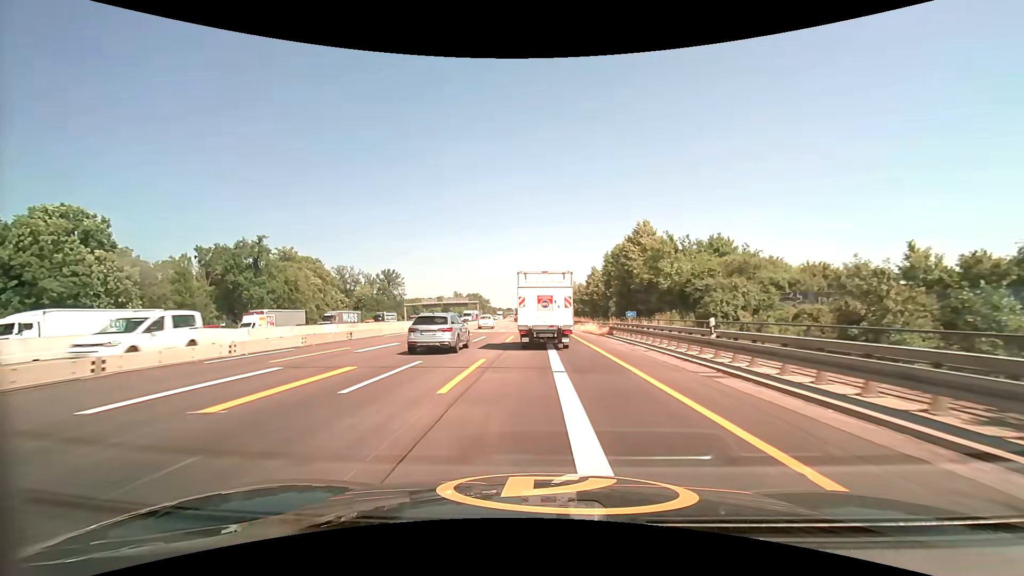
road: motorway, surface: asphalt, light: Day
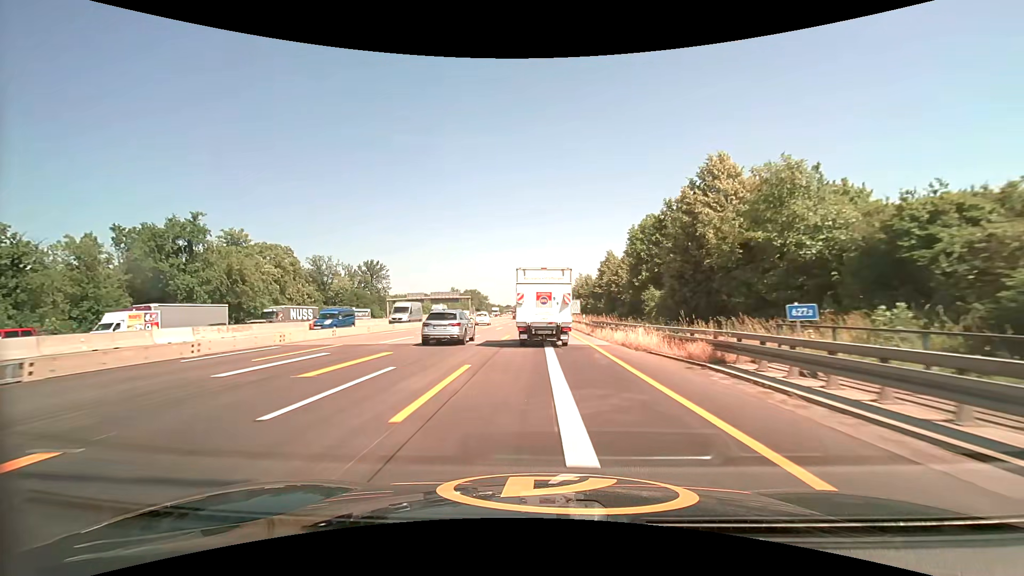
(0.0, +20.5) m; 0°
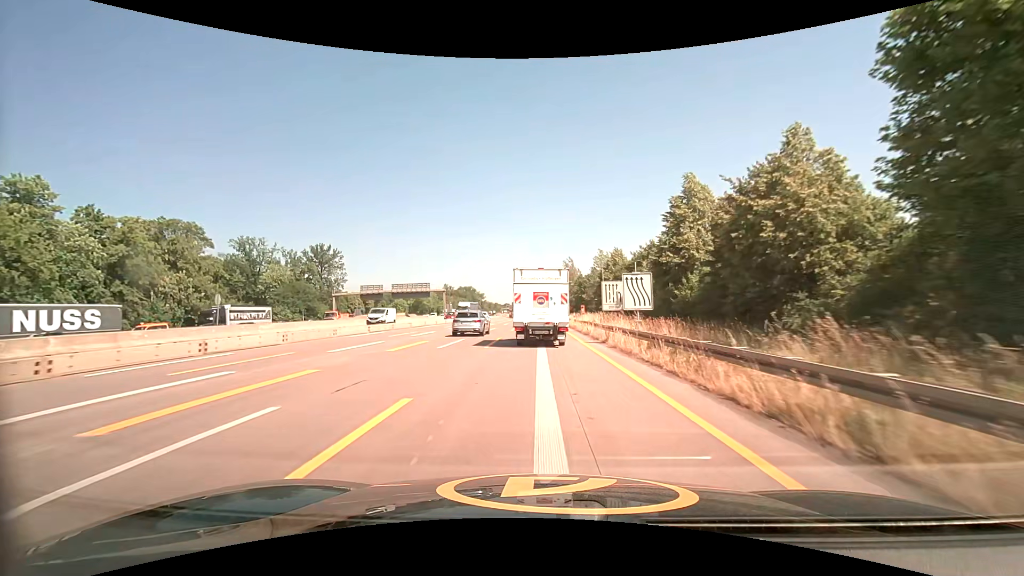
(0.0, +41.1) m; 0°
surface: concrete
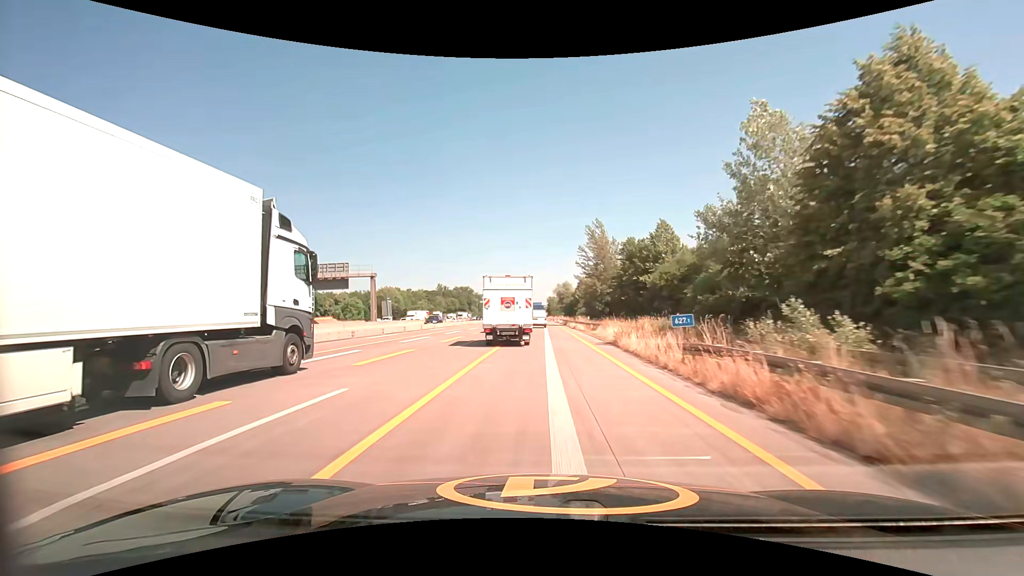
(-0.1, +52.1) m; 0°
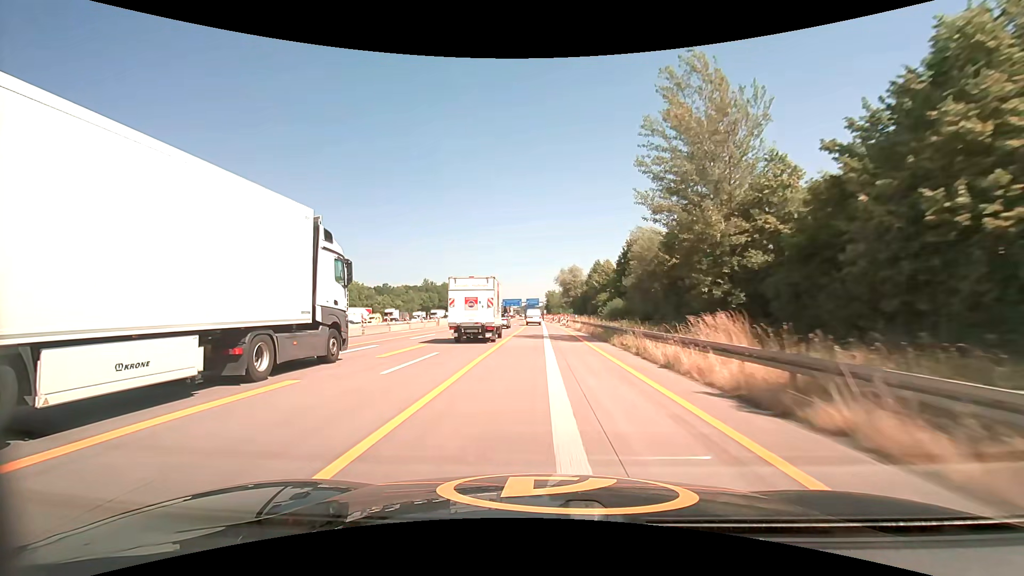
(+0.2, +46.0) m; 0°
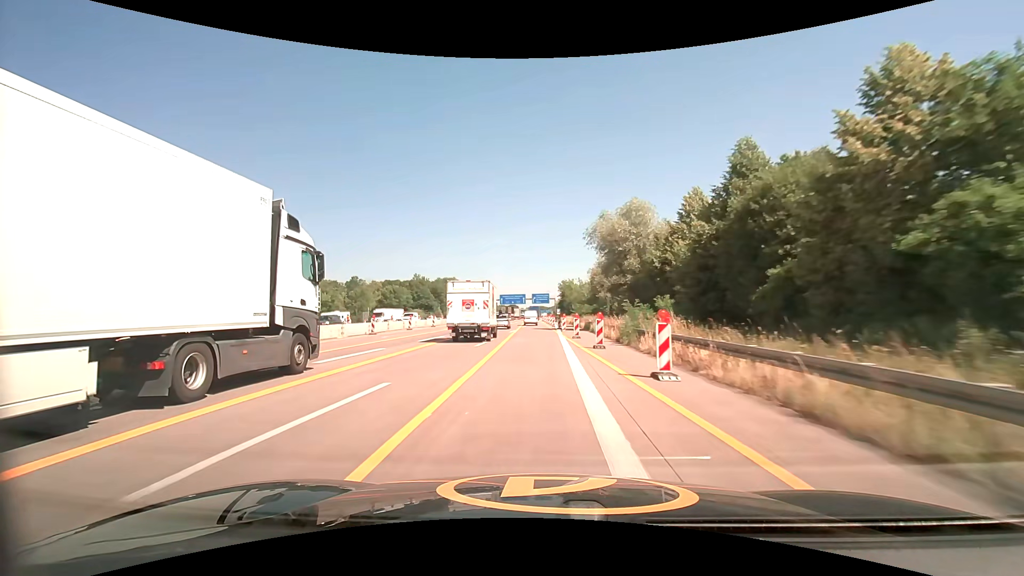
(-0.2, +61.7) m; -1°
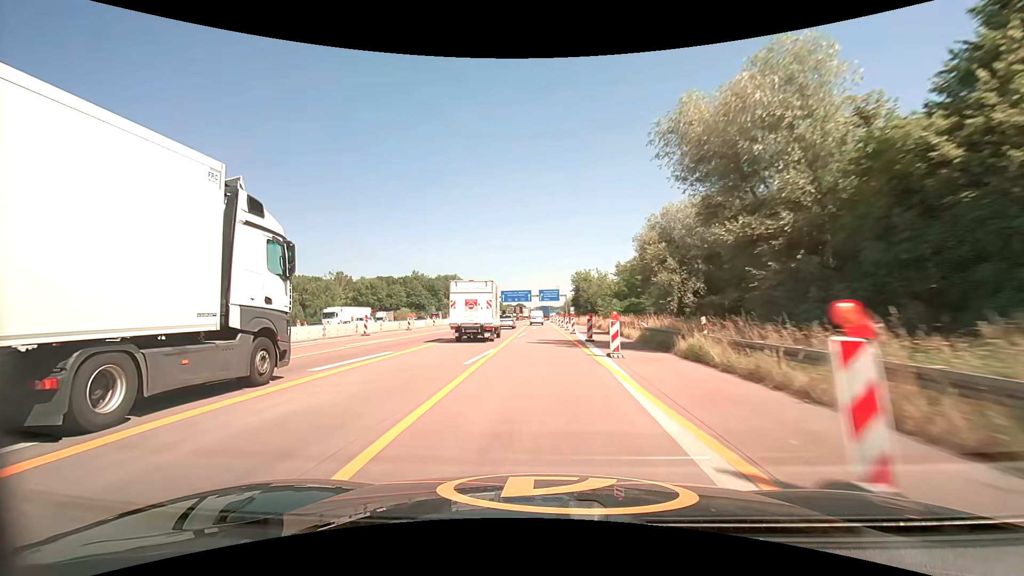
(-0.2, +26.1) m; -1°
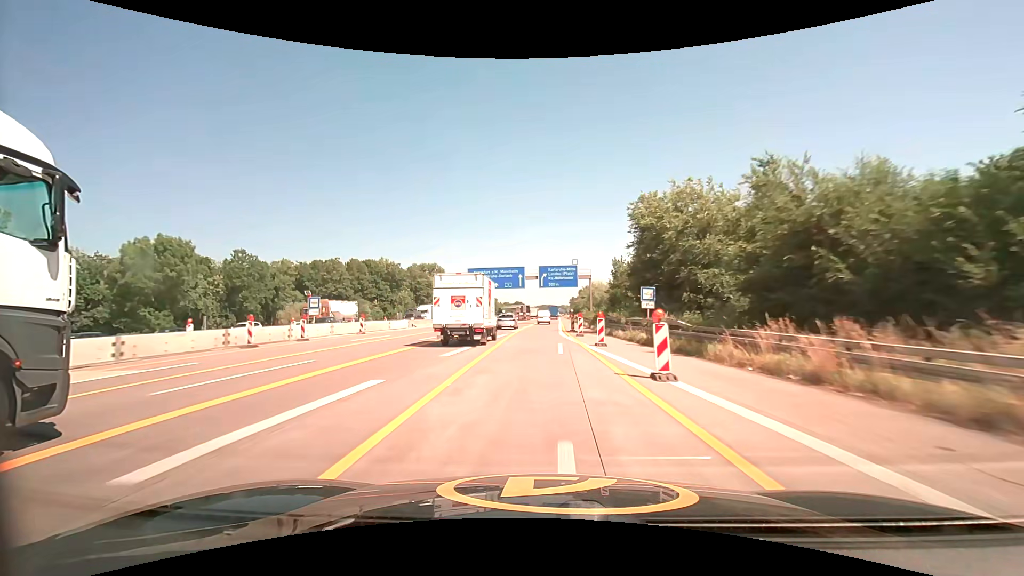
(-0.5, +68.5) m; 0°
(0, +10) (0, +20) (0, +30) (0, +40) (0, +50) (0, +60) (+1, +70) (+1, +80) (+1, +90) (+2, +100) m
